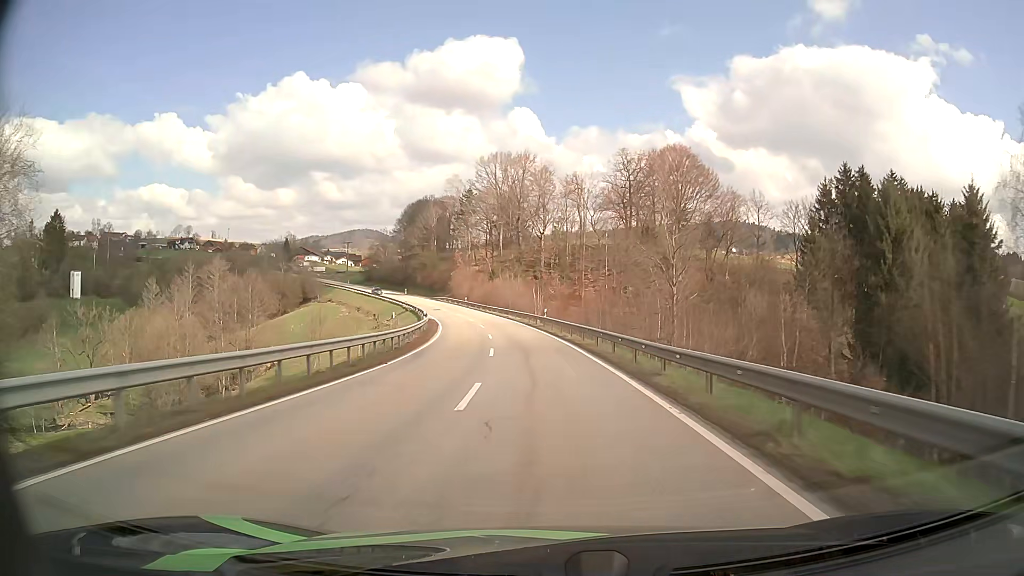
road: secondary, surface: asphalt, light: Day
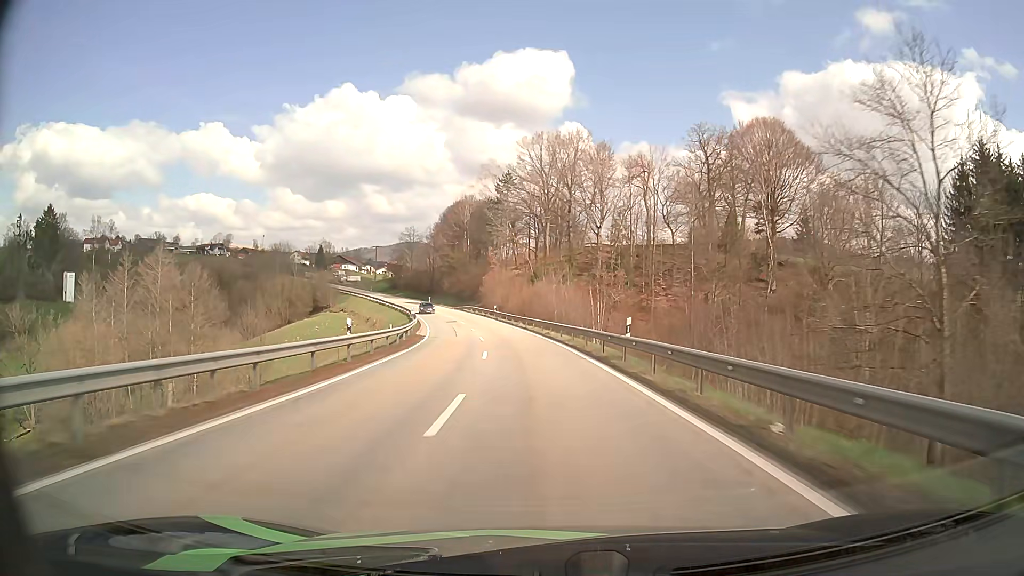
(-1.1, +27.3) m; -4°
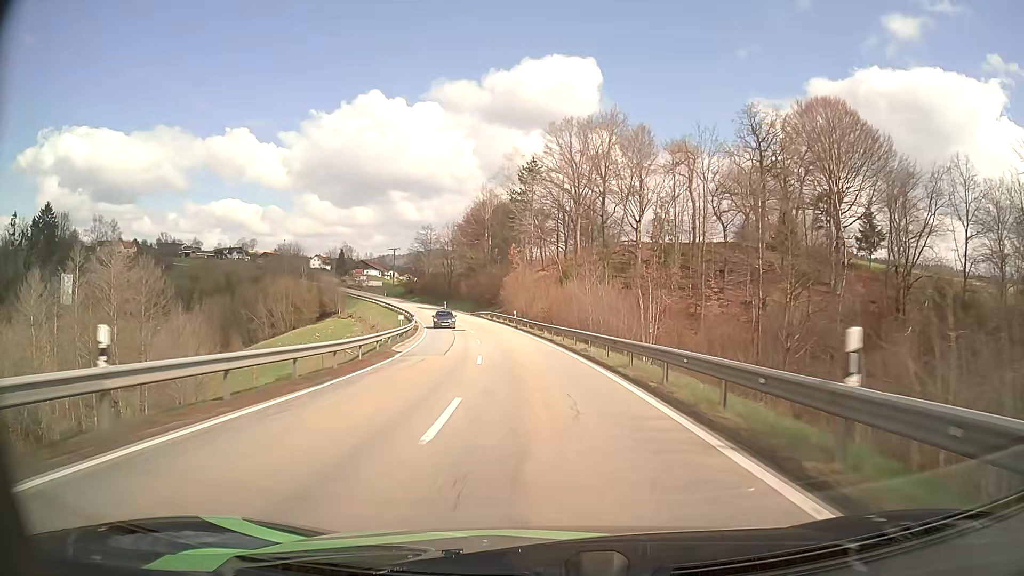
(-0.3, +13.6) m; -2°
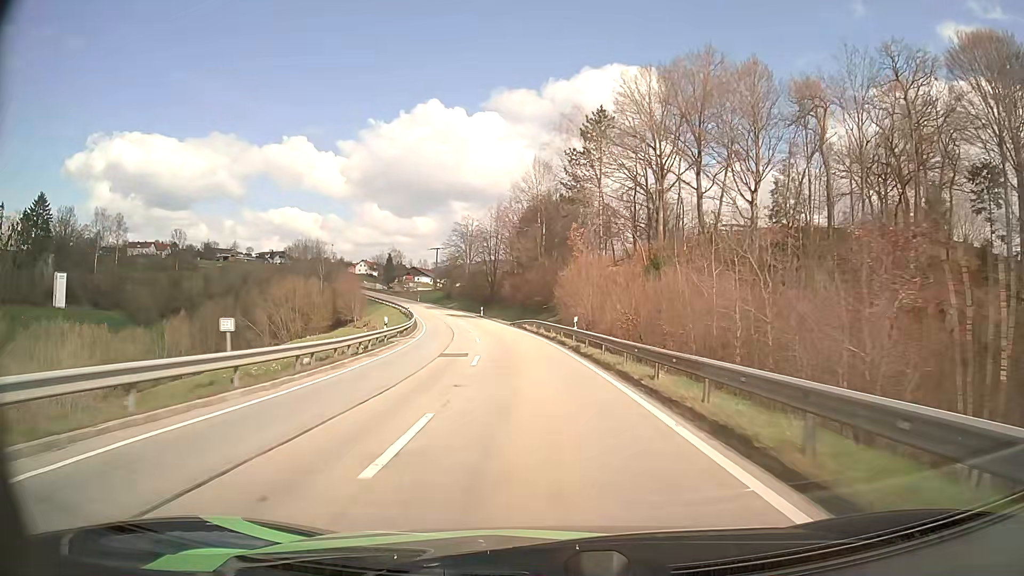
(-1.2, +27.5) m; -5°
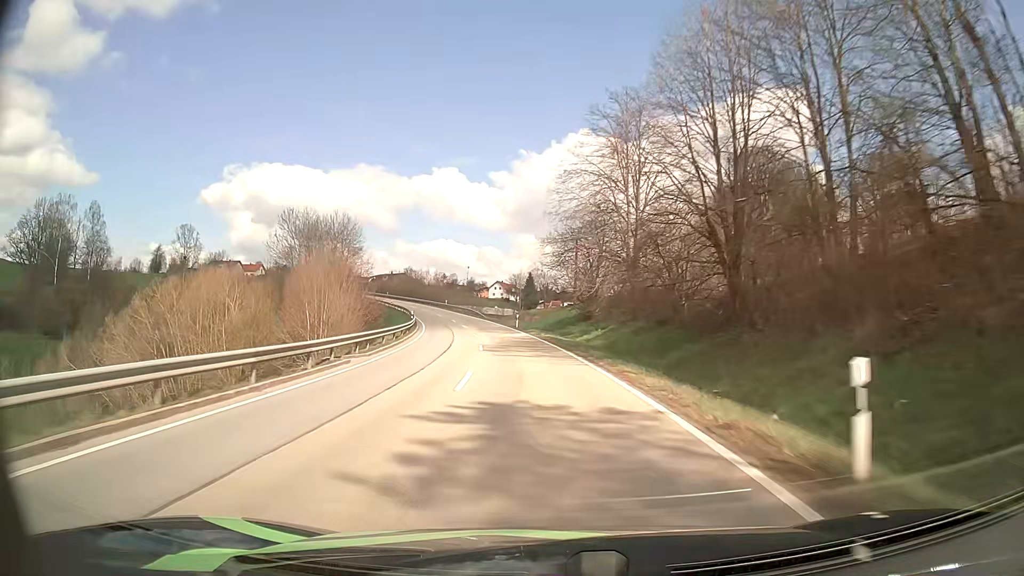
(-8.7, +72.6) m; -14°
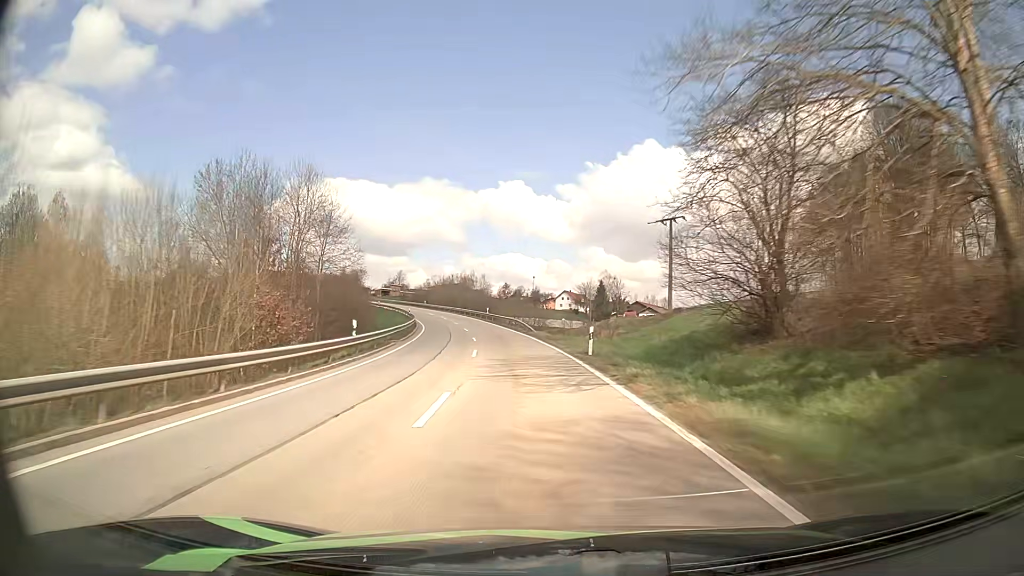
(-1.3, +30.3) m; -6°
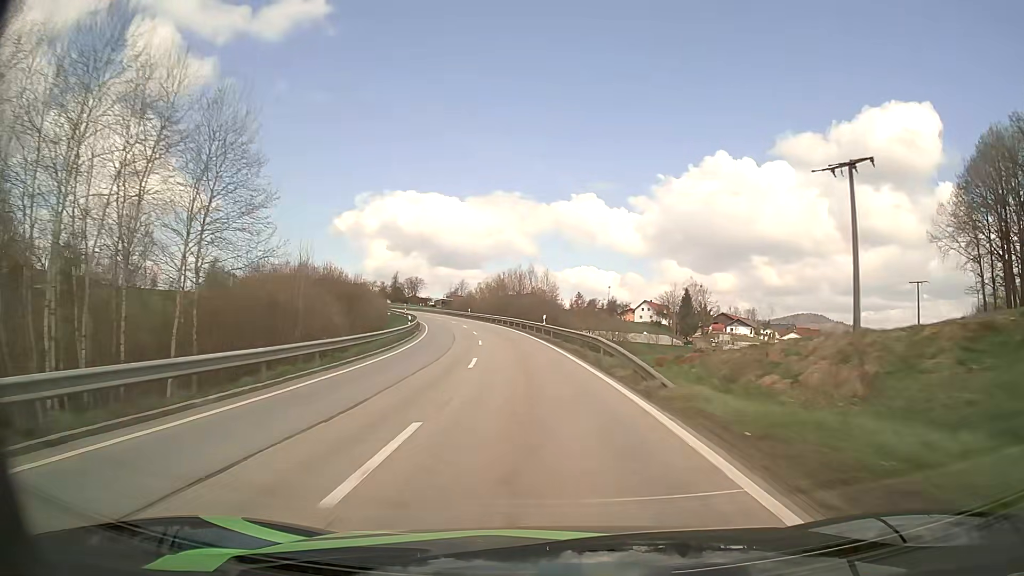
(-1.7, +30.6) m; -6°
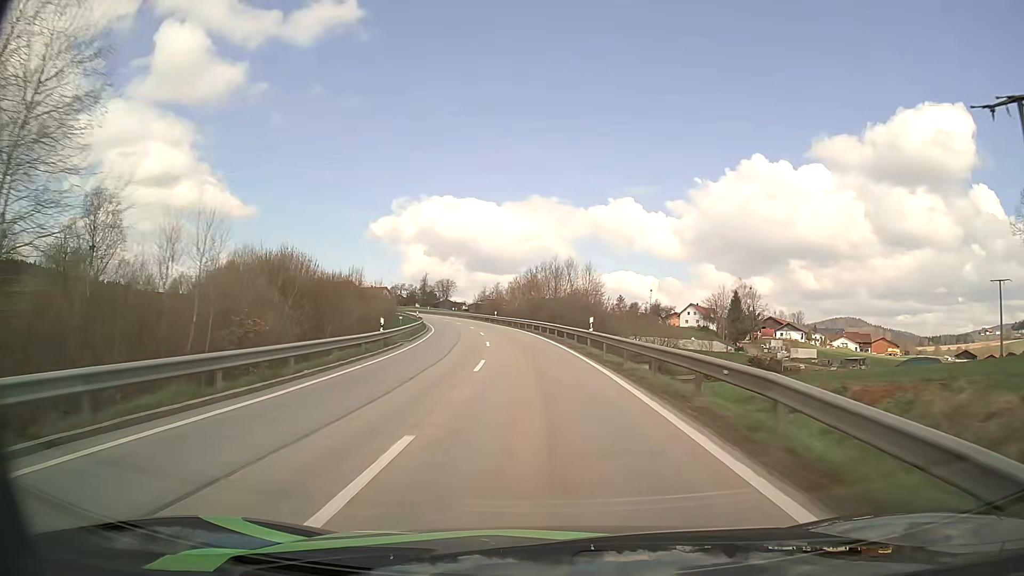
(-0.5, +15.2) m; -3°
(0, +10) (-1, +20) (-2, +30) (-3, +40) (-4, +50) (-6, +60) (-8, +69) (-11, +79) (-13, +89) (-16, +98) m
